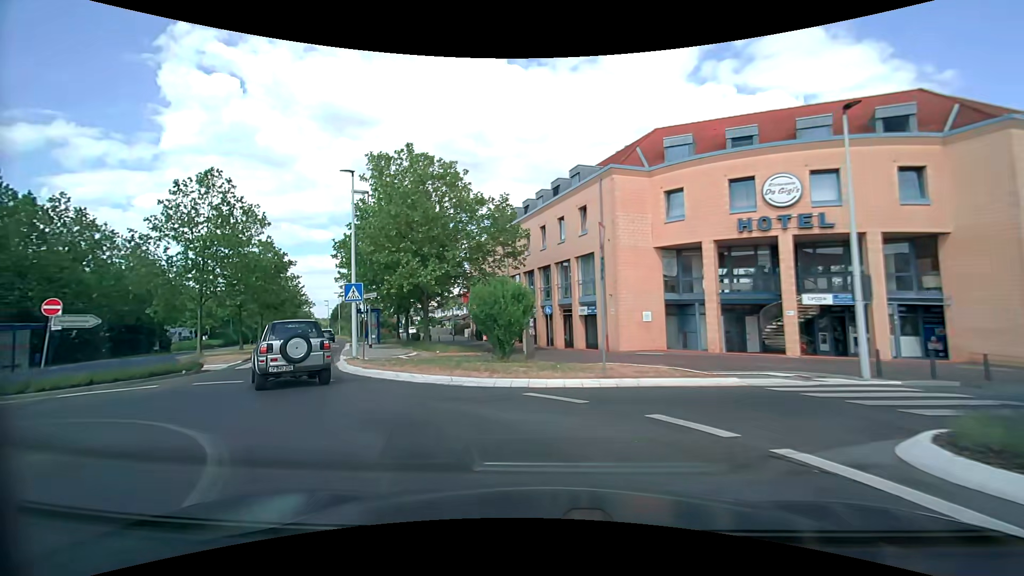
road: secondary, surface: asphalt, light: Day
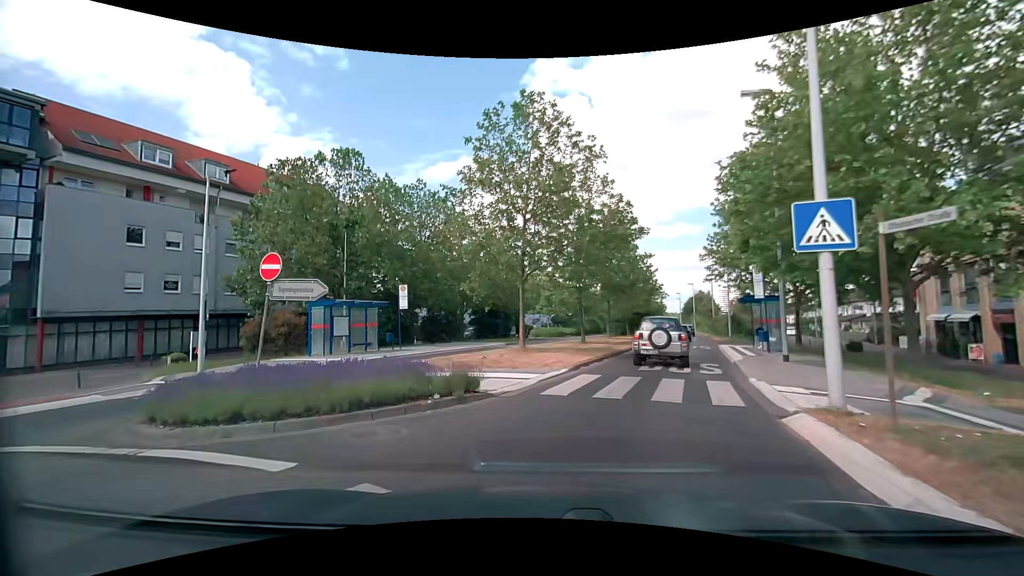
(-5.1, +12.1) m; -38°
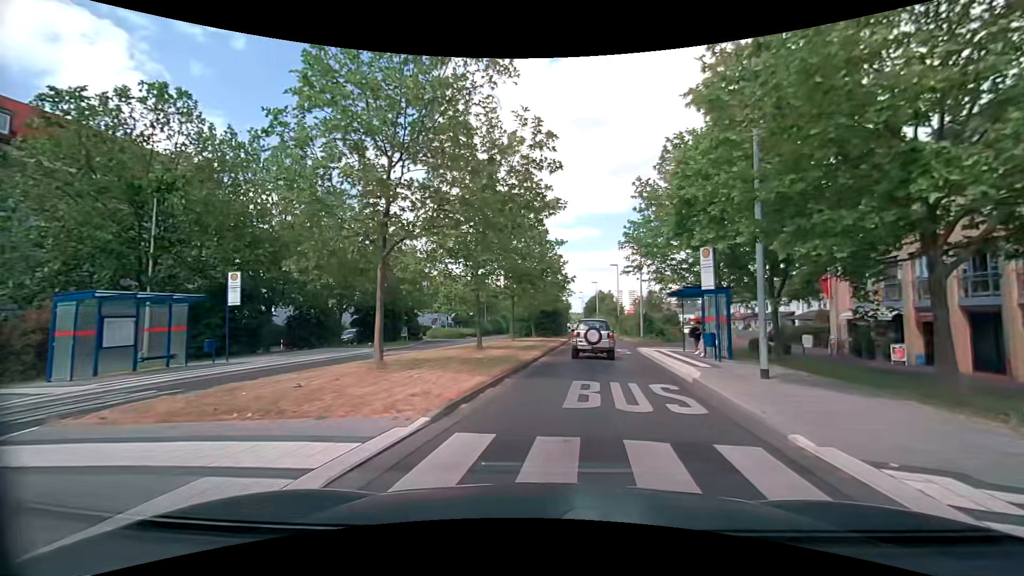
(+0.6, +7.2) m; +11°
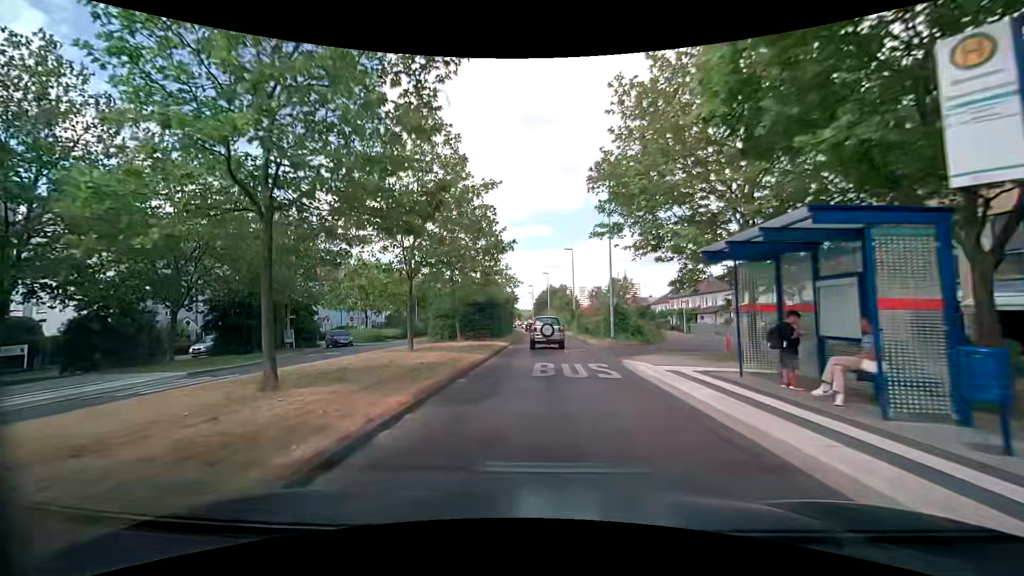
(+1.0, +13.5) m; +5°
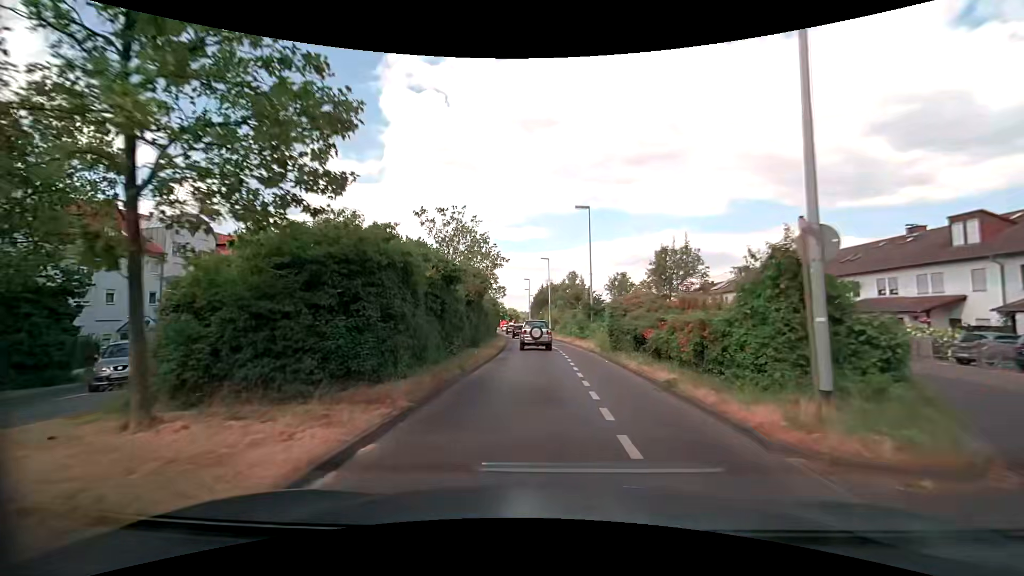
(+0.1, +23.4) m; -1°
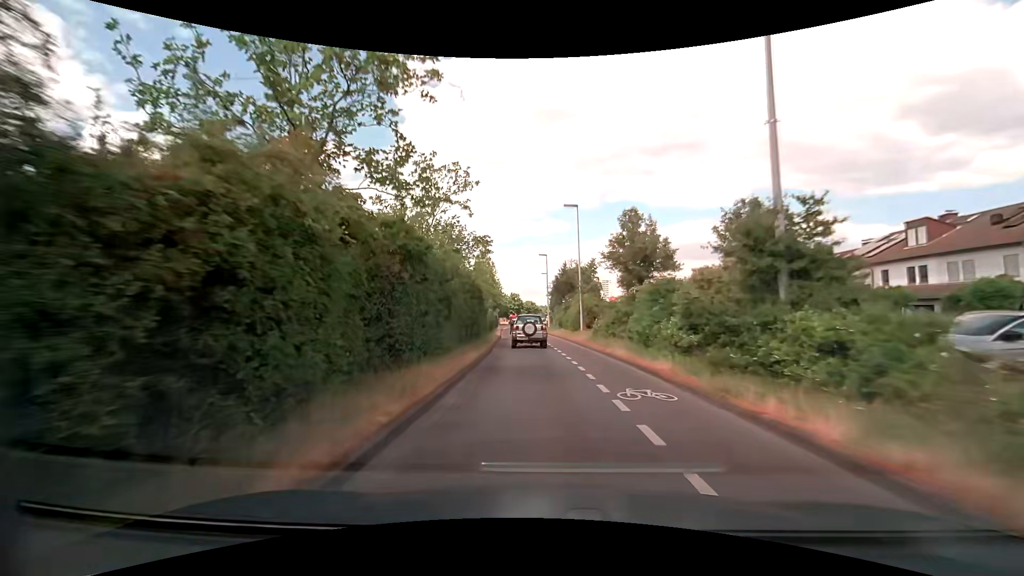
(0.0, +27.6) m; -1°
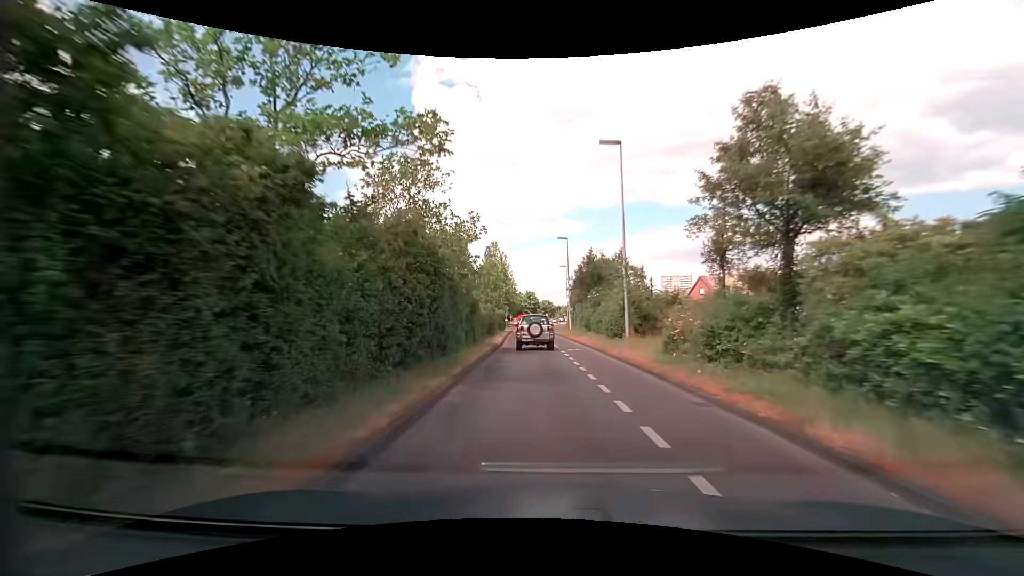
(-0.3, +14.0) m; -2°
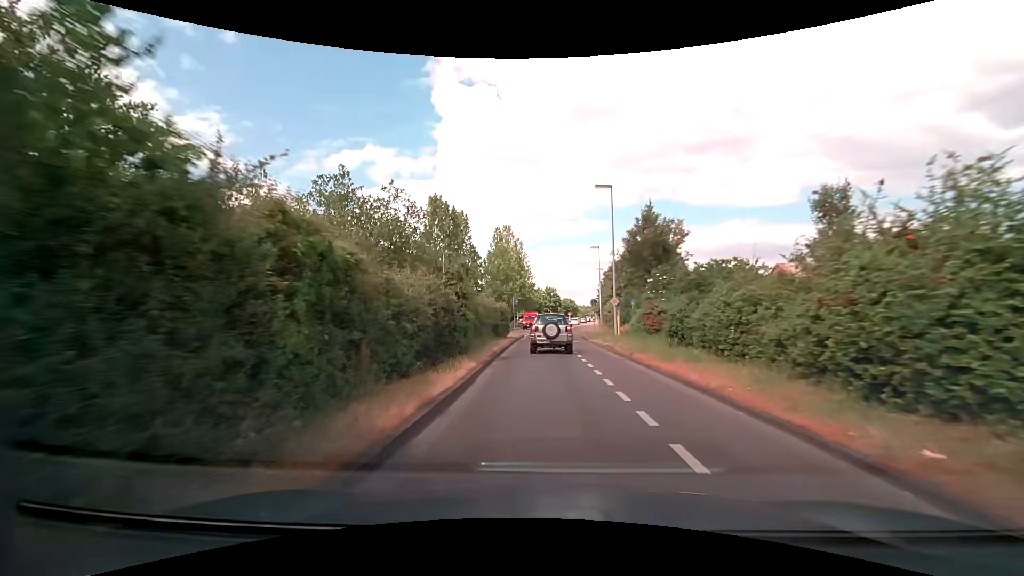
(-0.5, +20.8) m; -2°
(0, +10) (0, +20) (0, +30) (0, +40) (0, +50) (+1, +60) (+1, +70) (+2, +80) (+3, +90) (+4, +100) m
